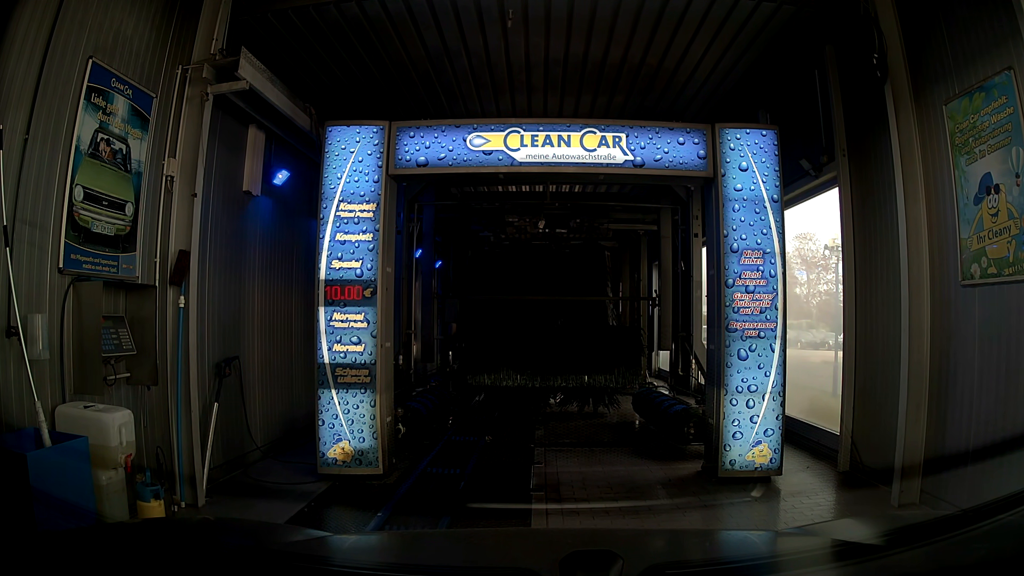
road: service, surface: asphalt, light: Day
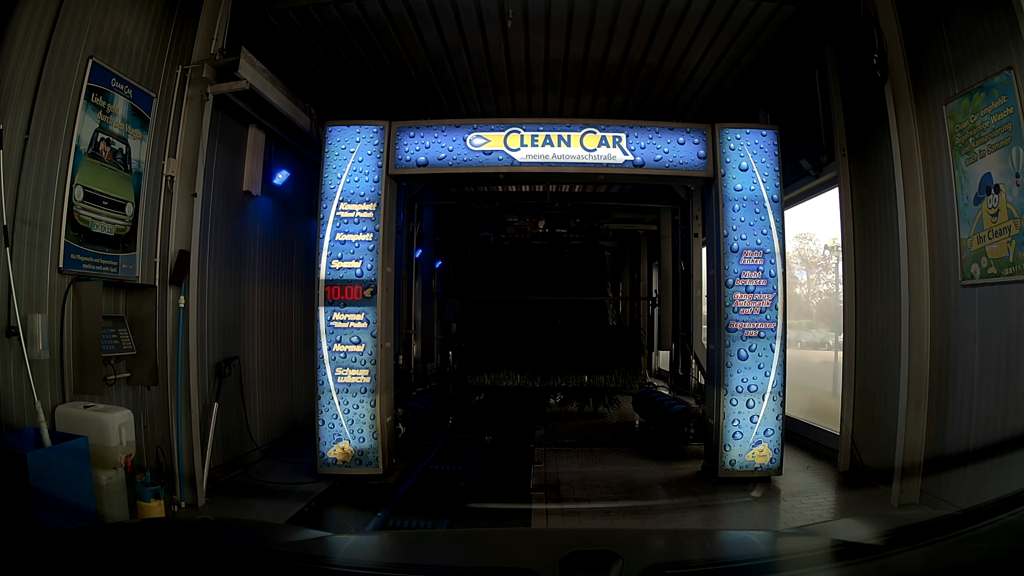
(0.0, 0.0) m; 0°
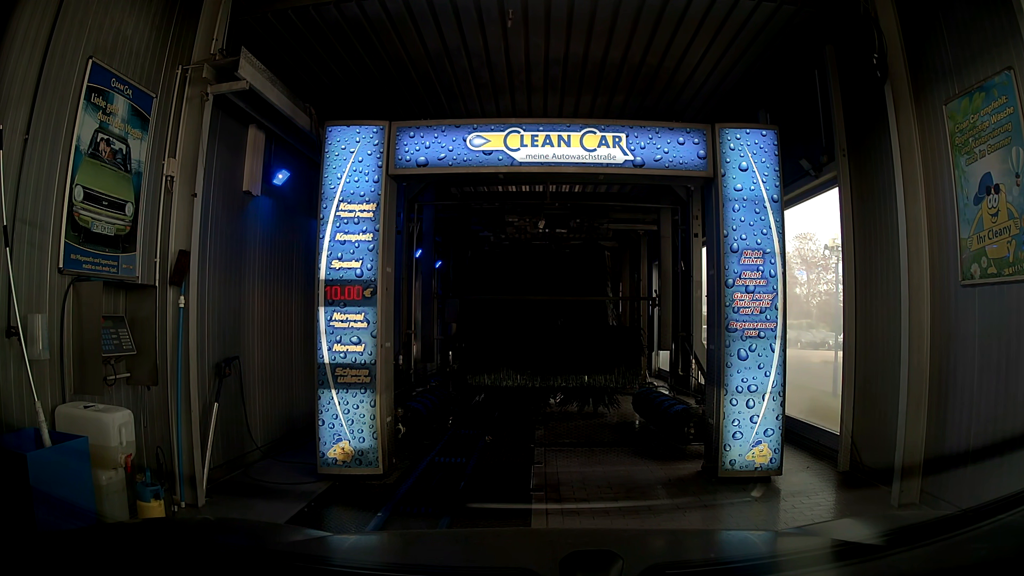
(0.0, 0.0) m; 0°
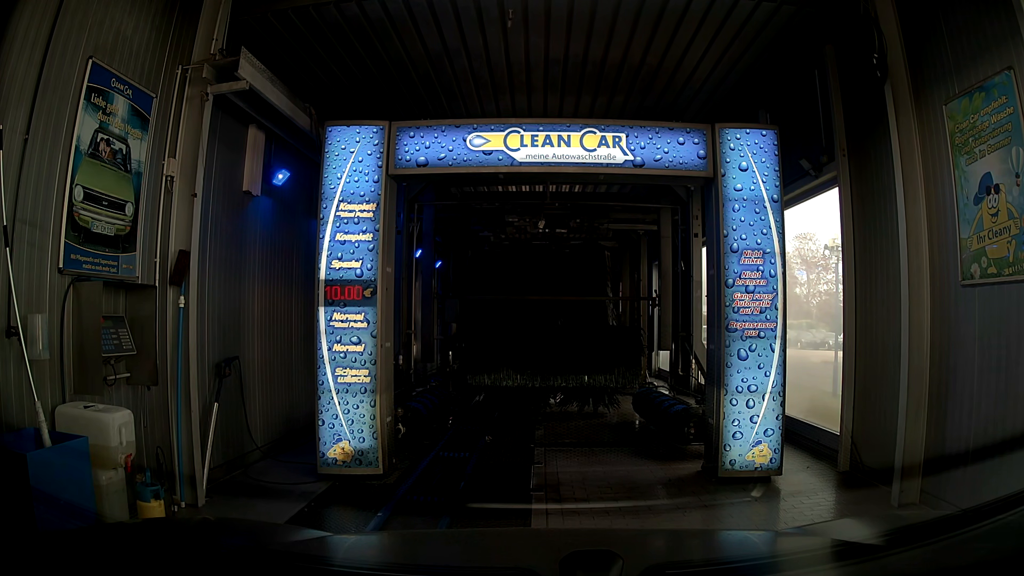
(0.0, 0.0) m; 0°
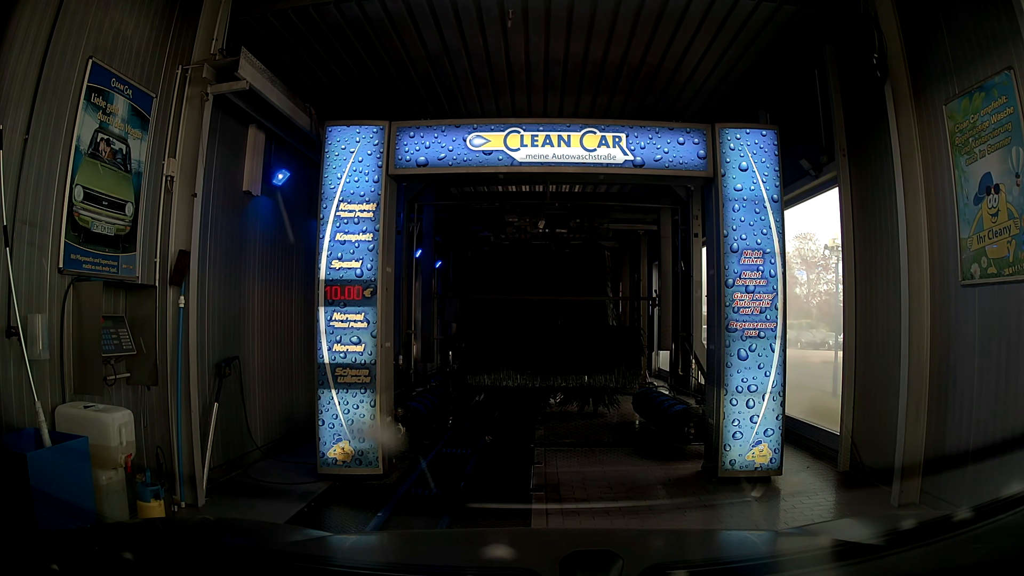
(0.0, 0.0) m; 0°
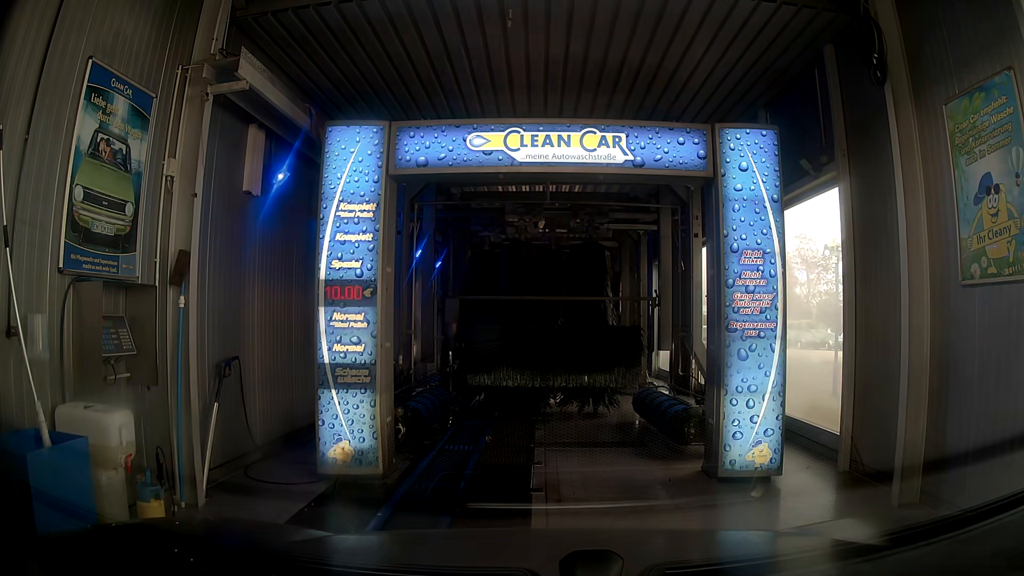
(0.0, 0.0) m; 0°
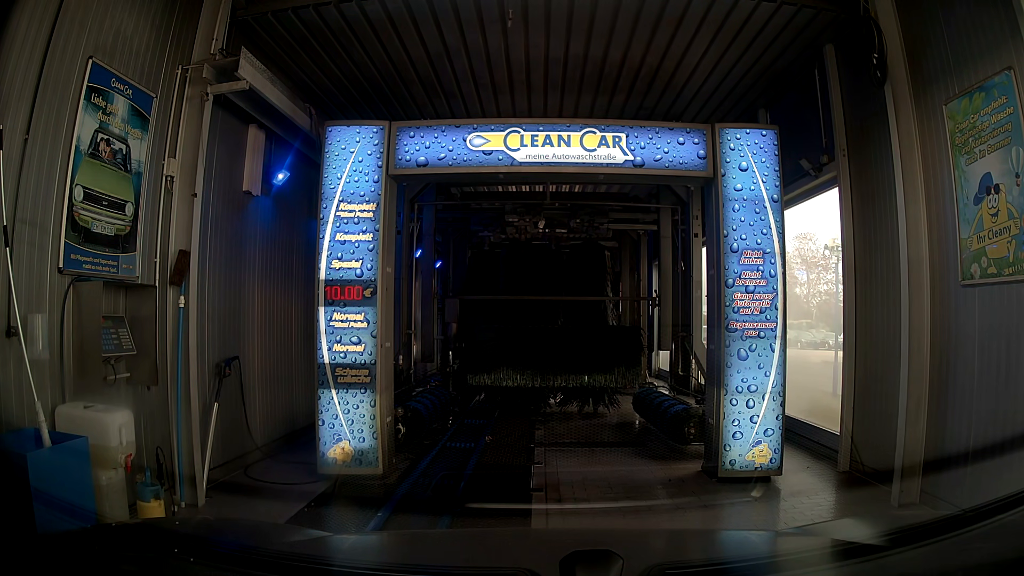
(0.0, 0.0) m; 0°
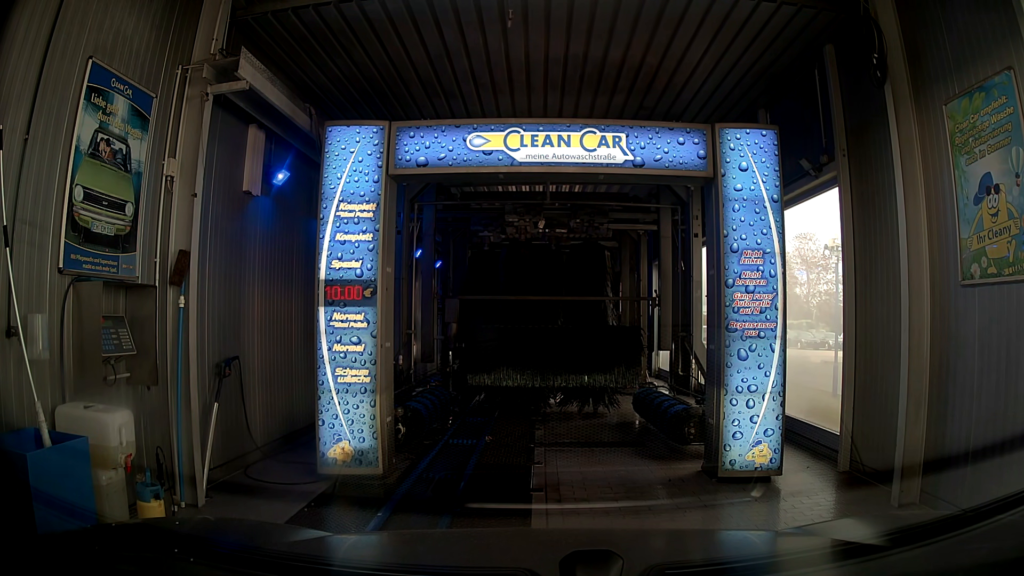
(0.0, 0.0) m; 0°
